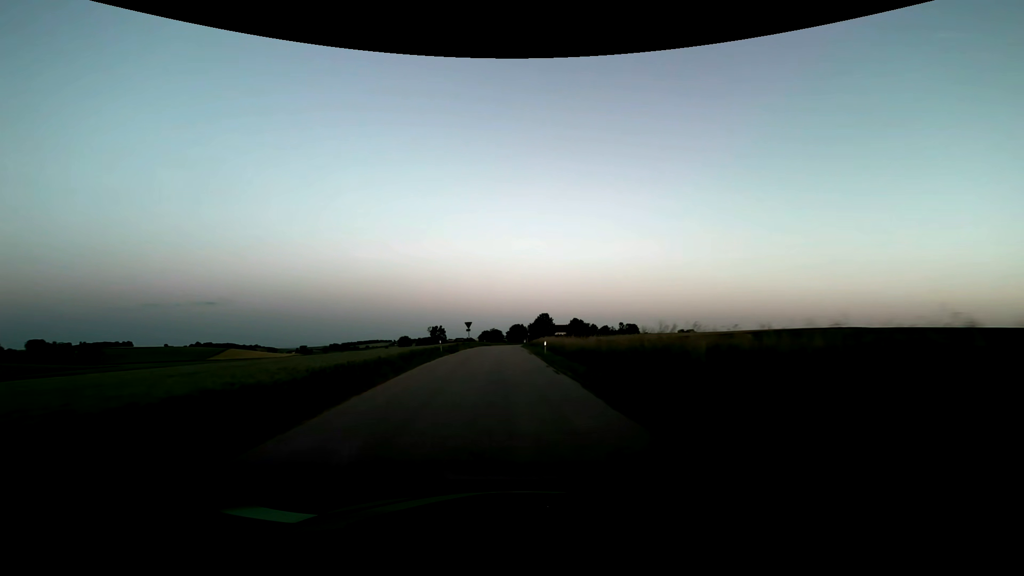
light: Dusk
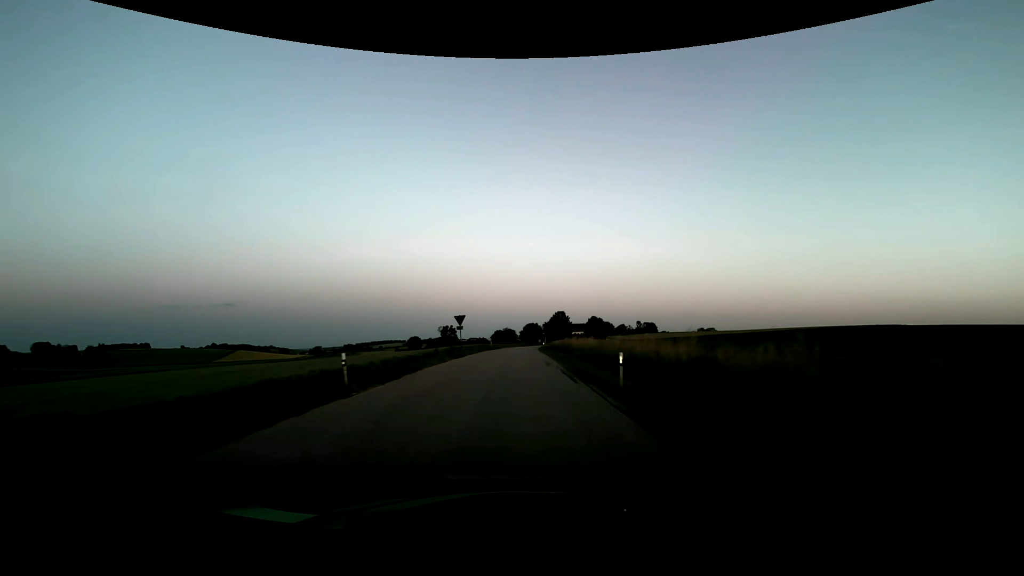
(-0.4, +19.9) m; -2°
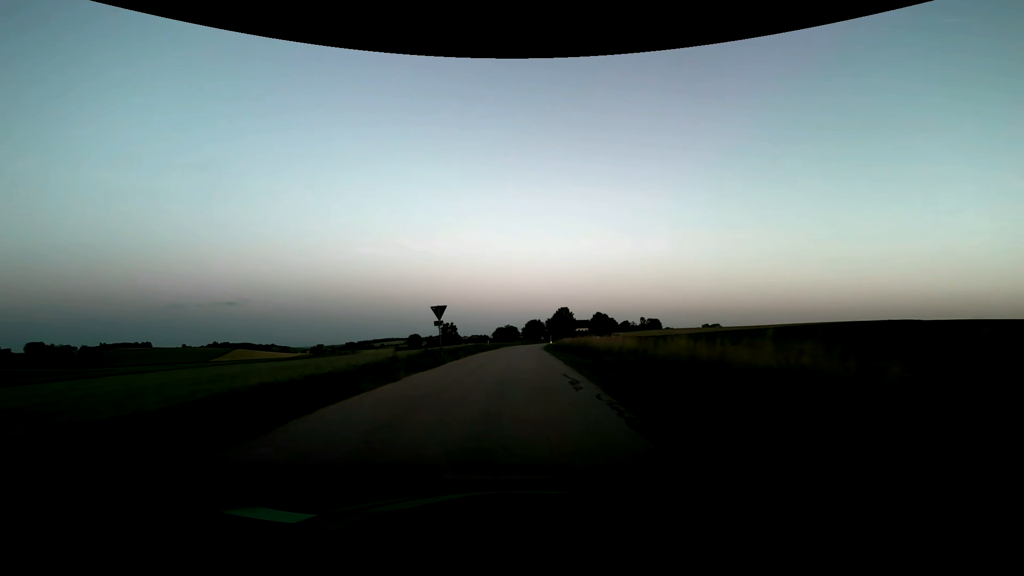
(-0.1, +10.4) m; -1°
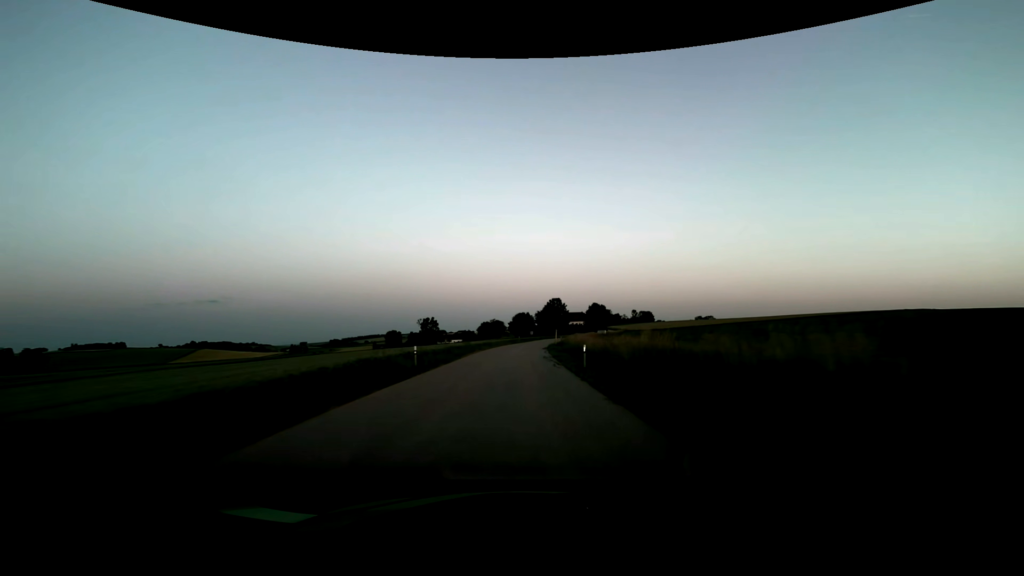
(+0.3, +33.2) m; +1°
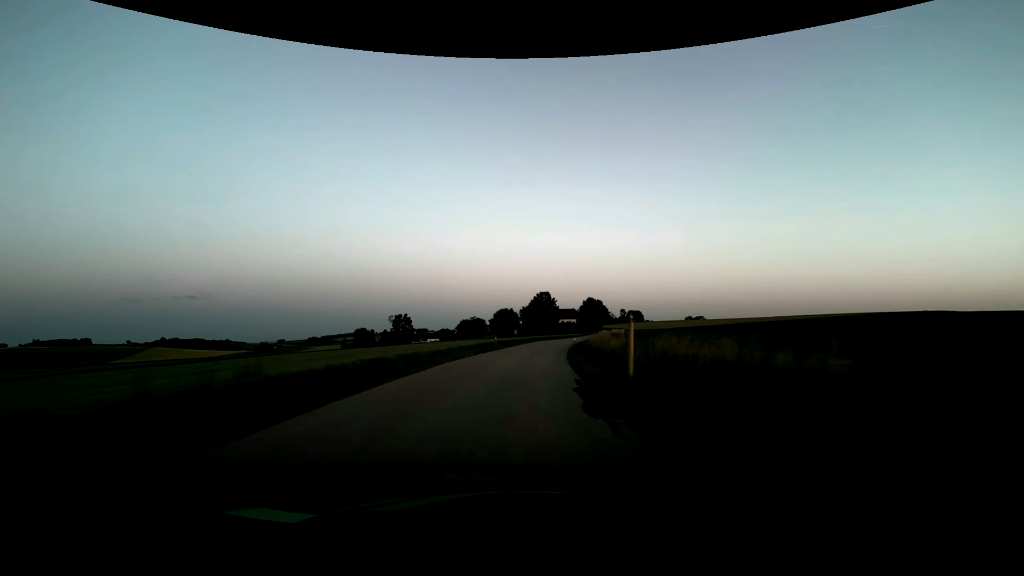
(+0.6, +37.1) m; +2°
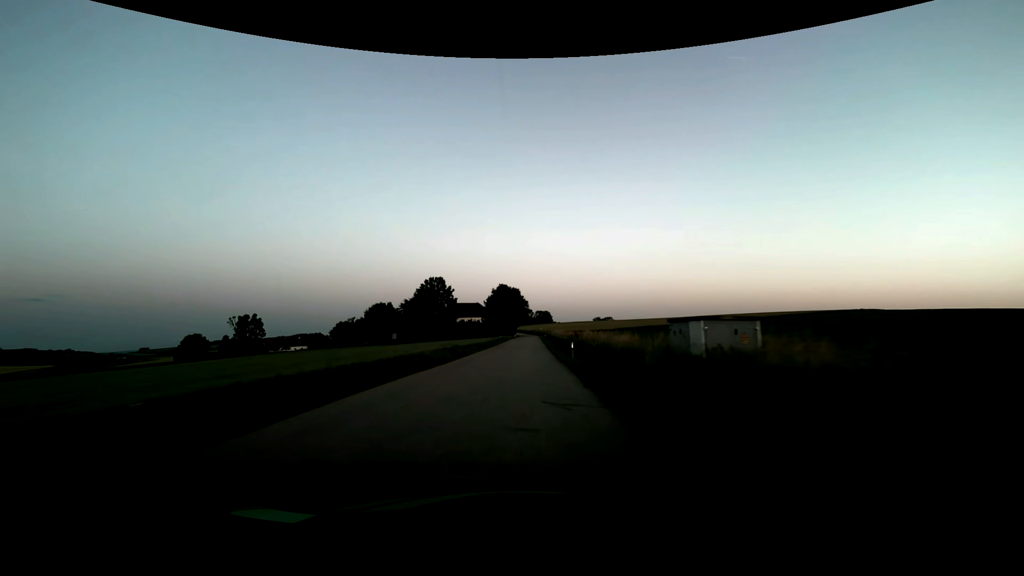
(+6.9, +68.8) m; +11°
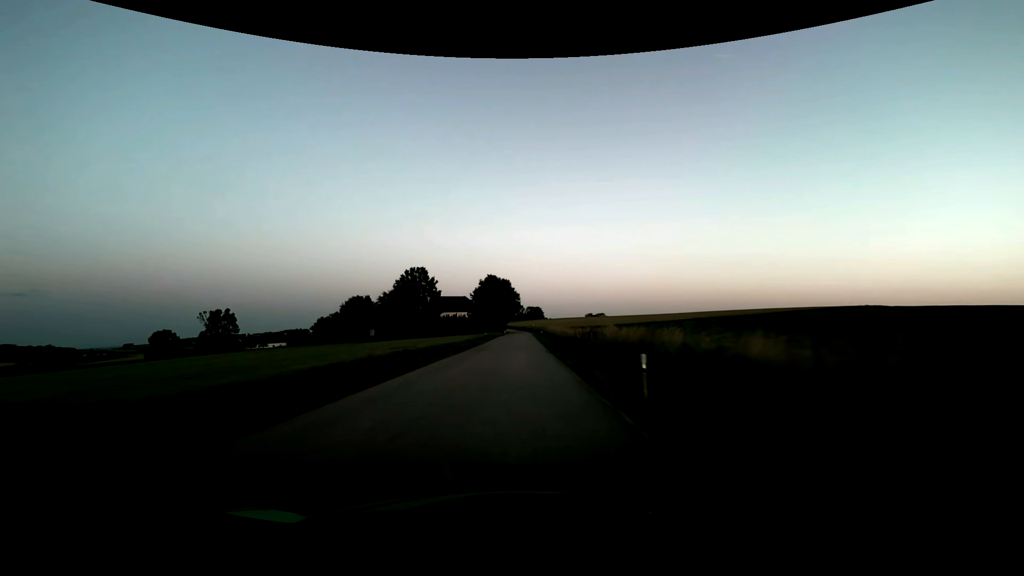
(+0.2, +14.5) m; +1°
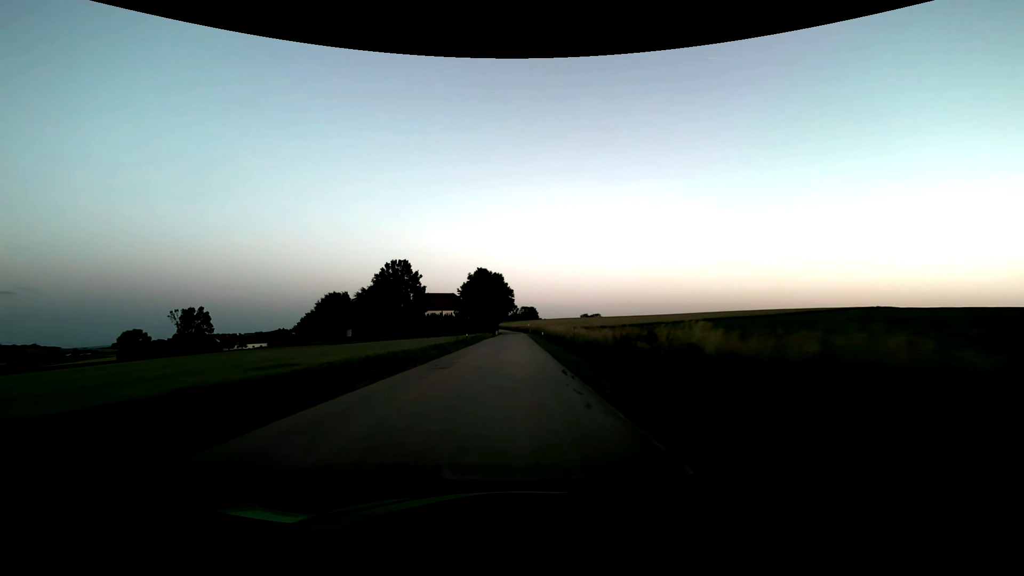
(+0.1, +14.6) m; +1°
(0, +10) (0, +20) (0, +30) (0, +40) (0, +50) (0, +60) (0, +70) (0, +80) (0, +90) (0, +100) m
